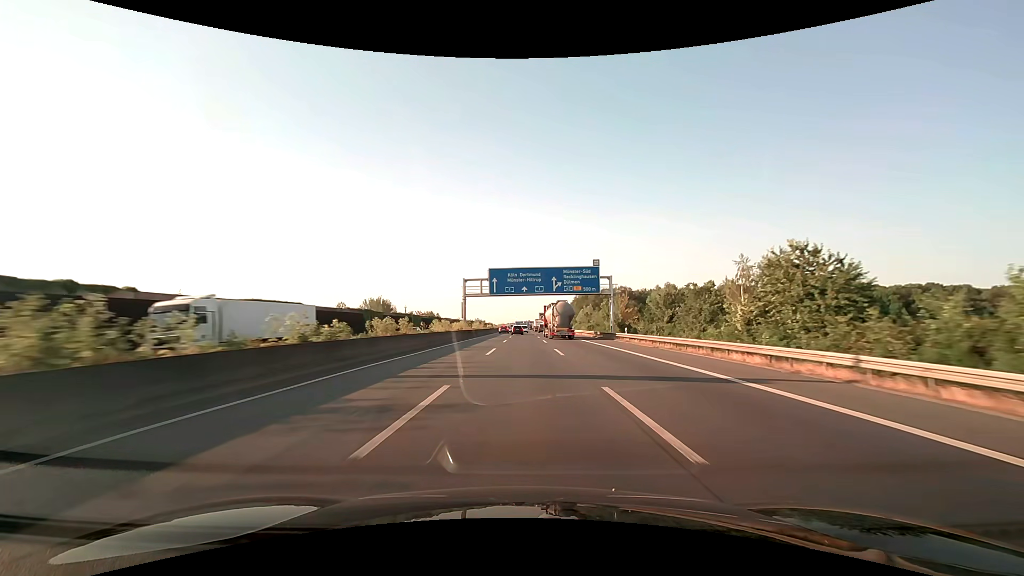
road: motorway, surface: asphalt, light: Day
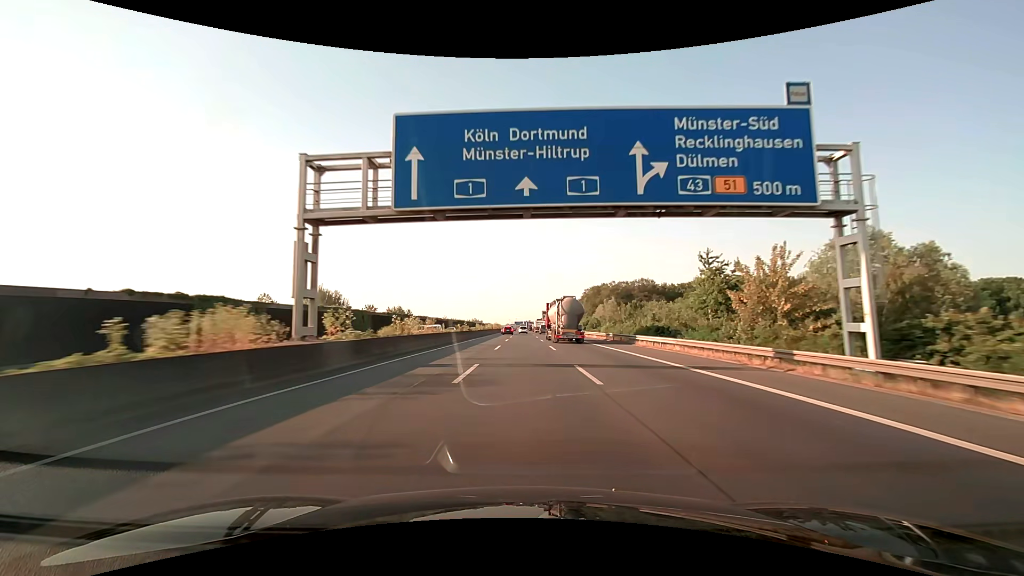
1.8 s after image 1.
(0.0, +47.6) m; 0°
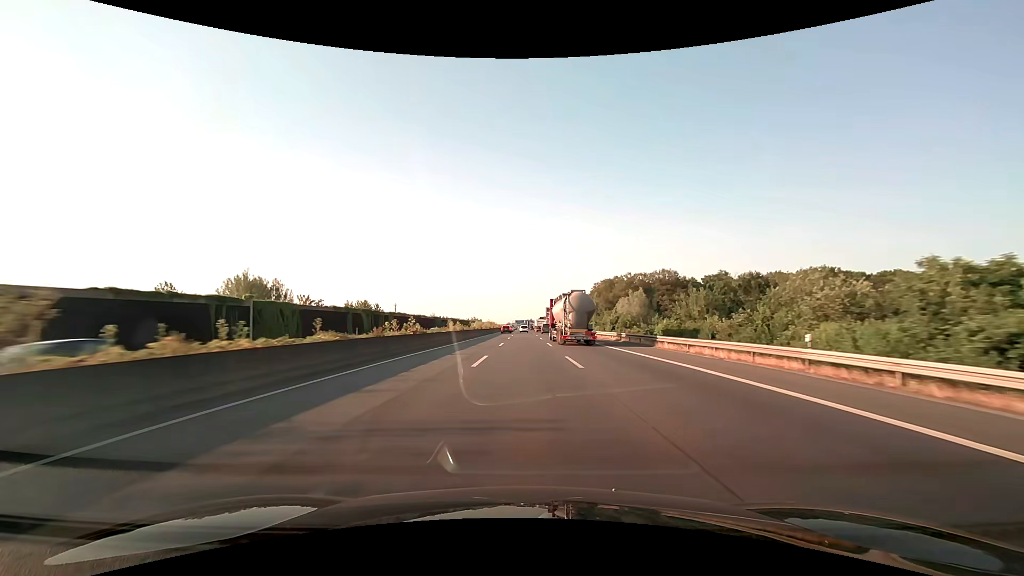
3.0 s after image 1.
(0.0, +31.7) m; 0°
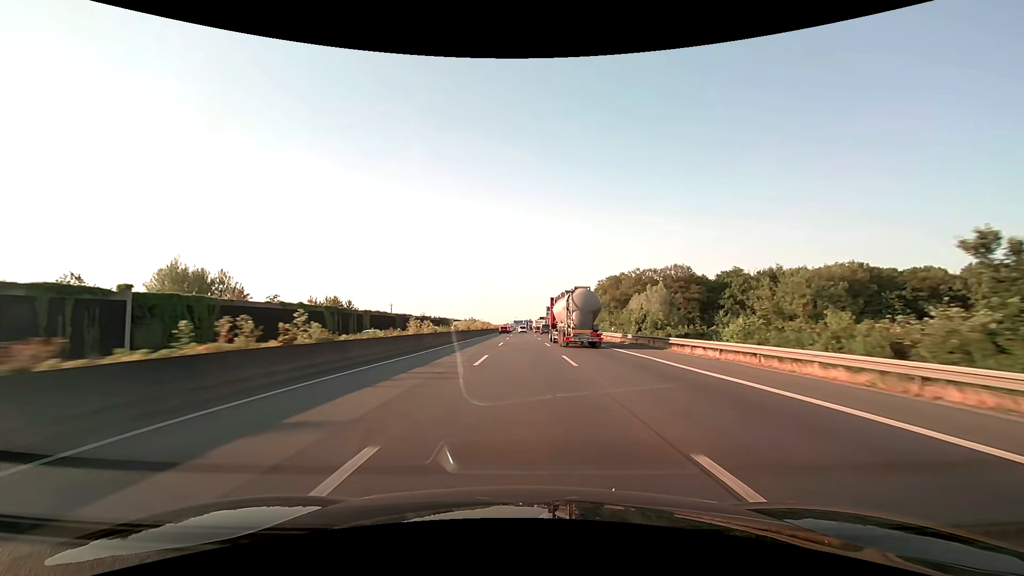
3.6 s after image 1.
(0.0, +15.9) m; 0°
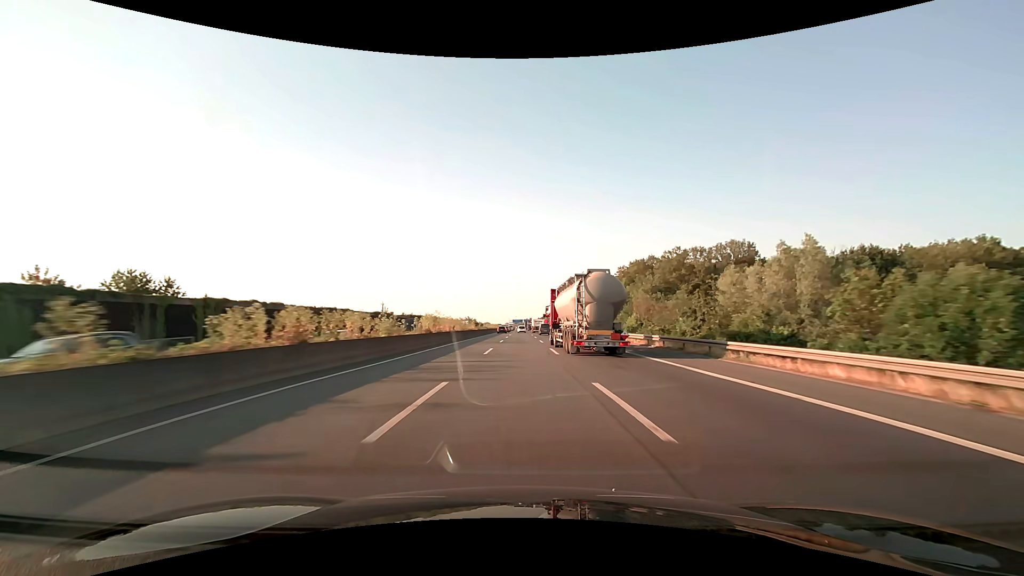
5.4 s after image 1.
(+0.1, +47.5) m; 0°
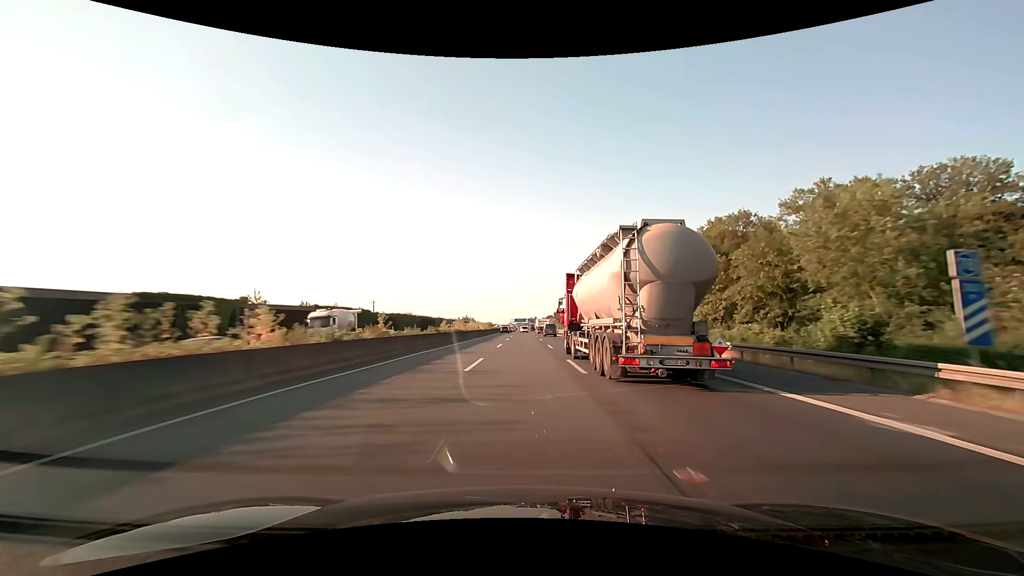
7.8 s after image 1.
(-0.3, +63.4) m; 0°
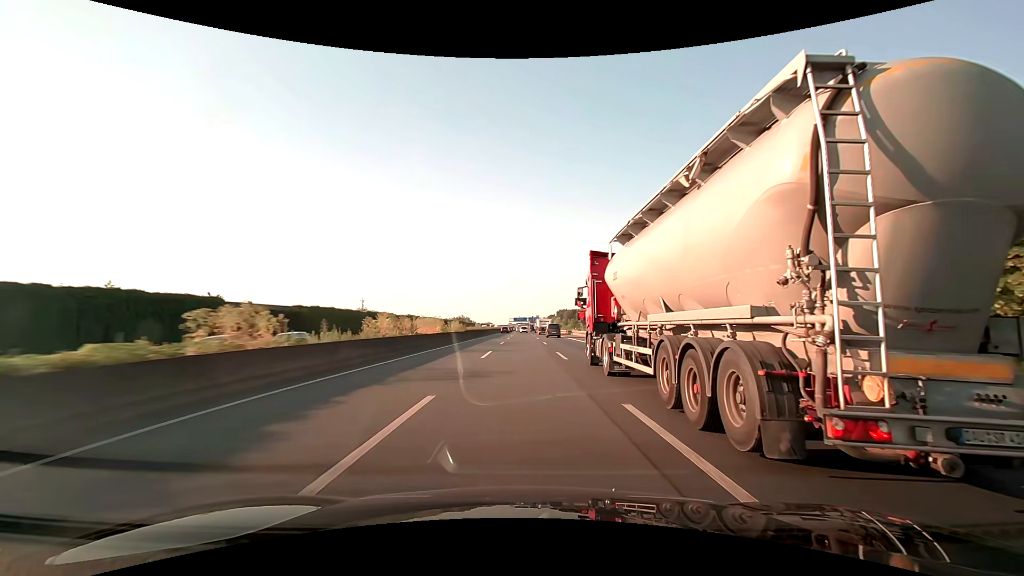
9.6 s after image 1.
(0.0, +47.5) m; 0°
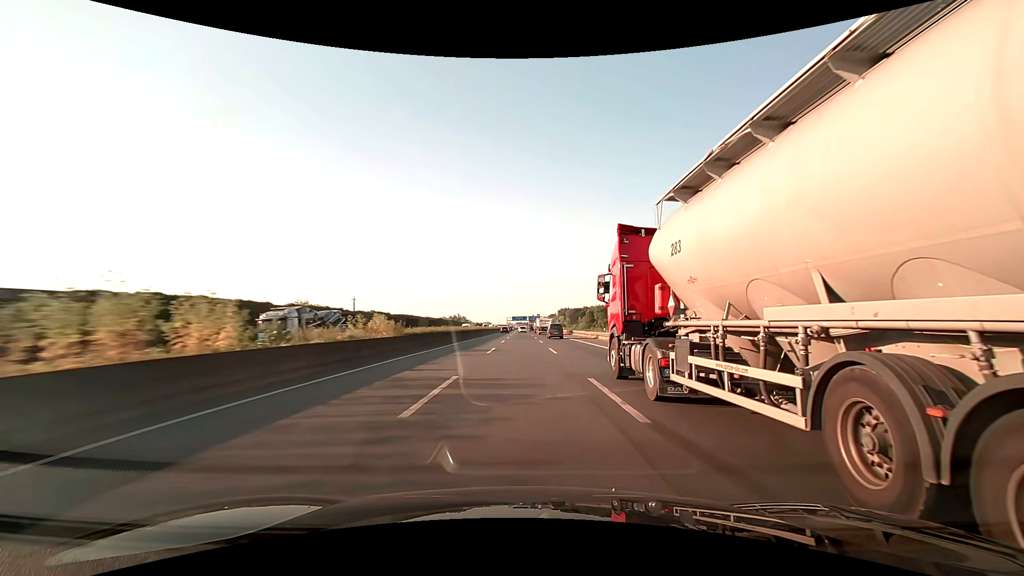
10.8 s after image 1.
(0.0, +31.6) m; 0°
(0, +10) (0, +20) (0, +30) (0, +40) (0, +50) (0, +60) (0, +70) (0, +80) (0, +90) (0, +100) m
